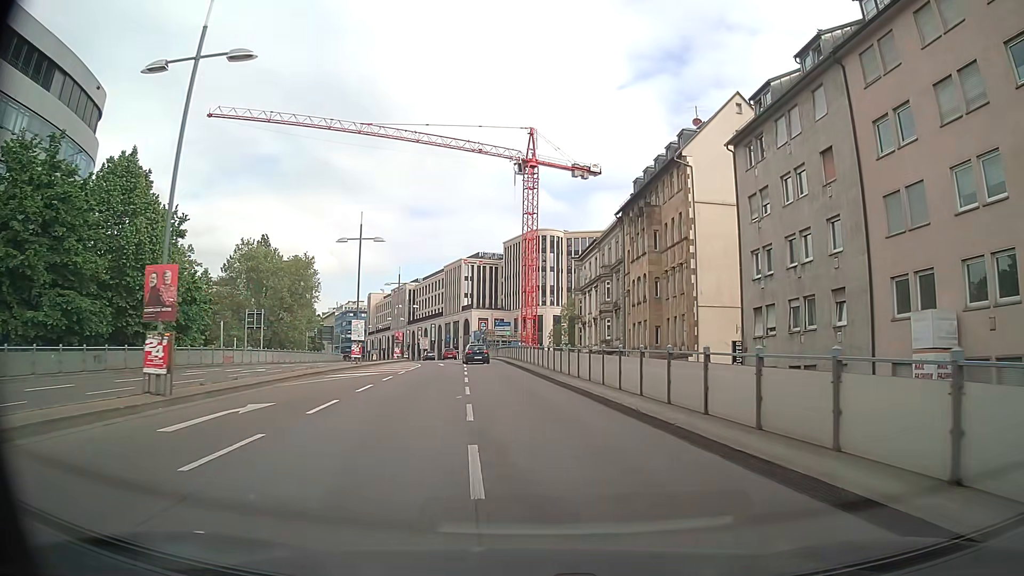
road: primary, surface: asphalt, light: Day
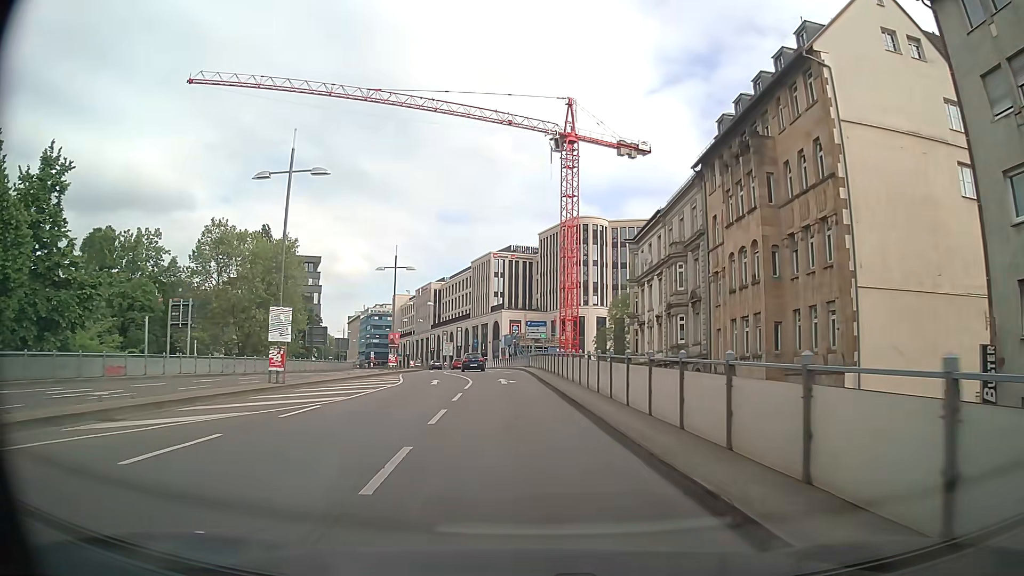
(-0.6, +18.1) m; -4°
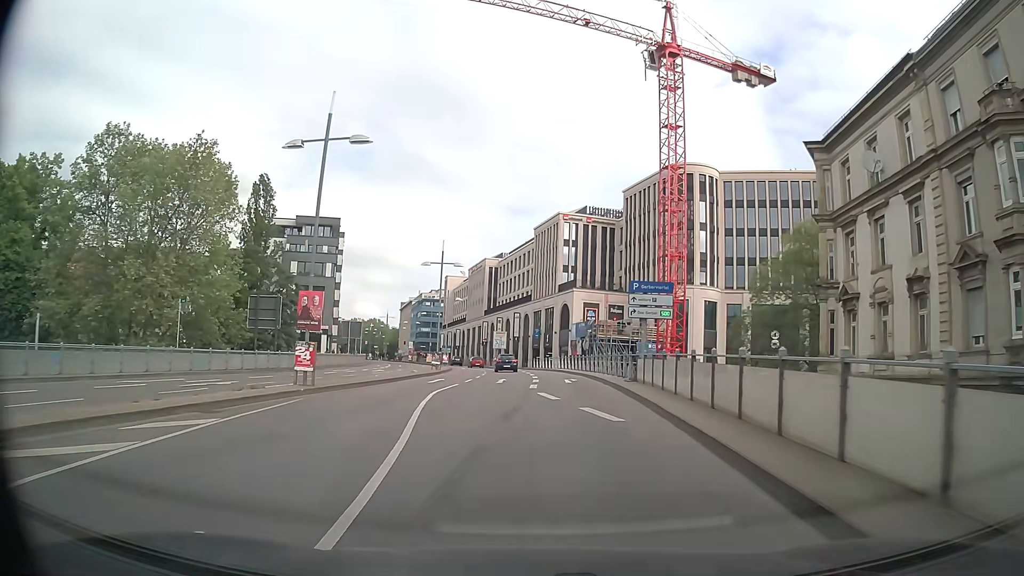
(-1.0, +30.7) m; -5°
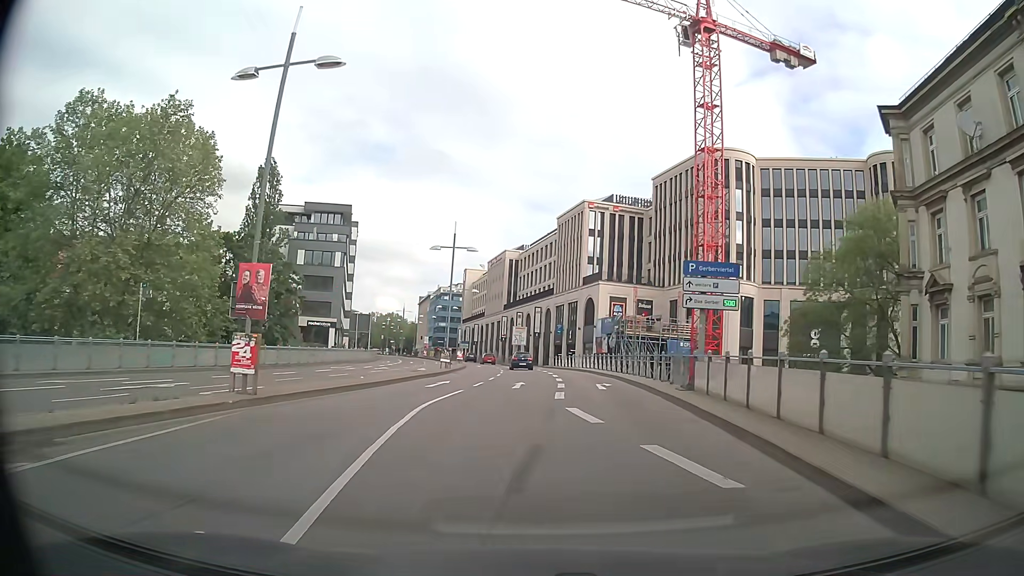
(-0.1, +6.0) m; -2°
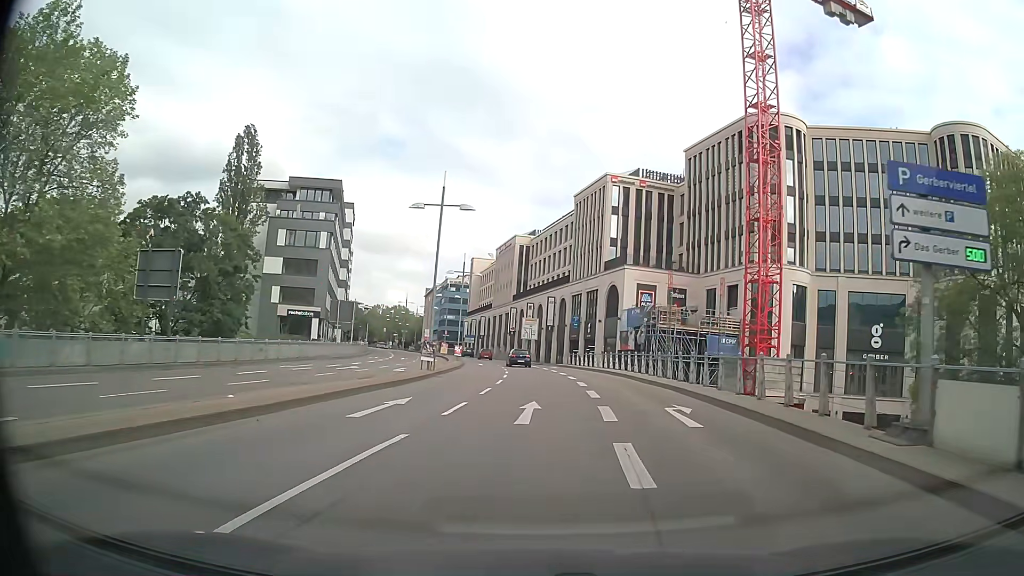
(-0.2, +11.8) m; -1°
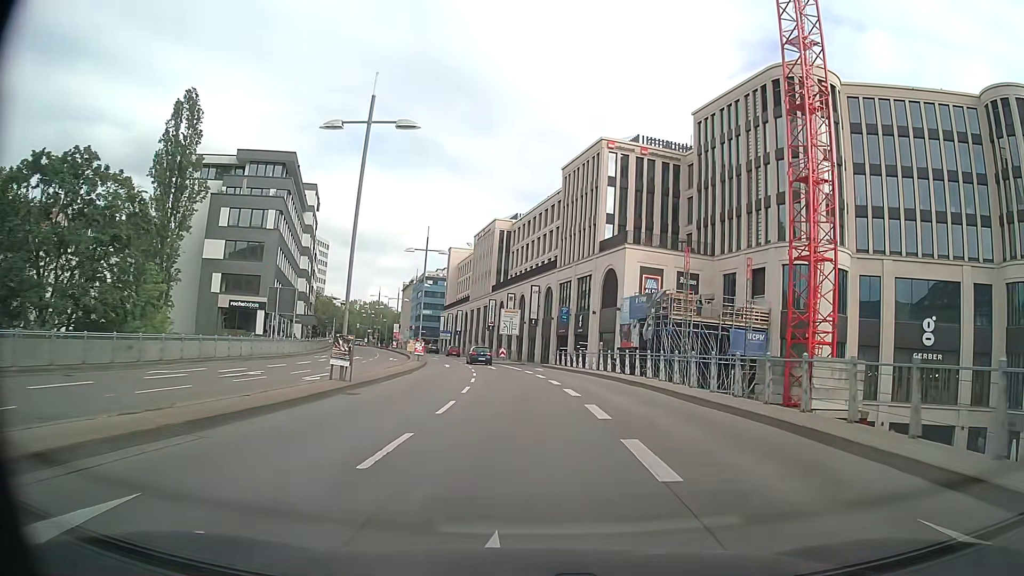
(+0.2, +11.9) m; +1°
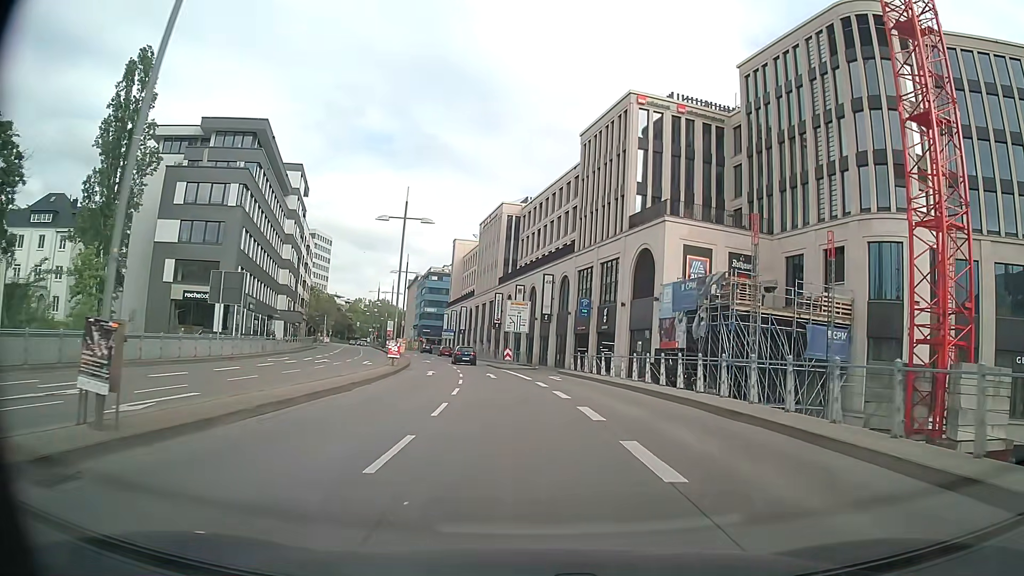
(+0.1, +12.1) m; 0°
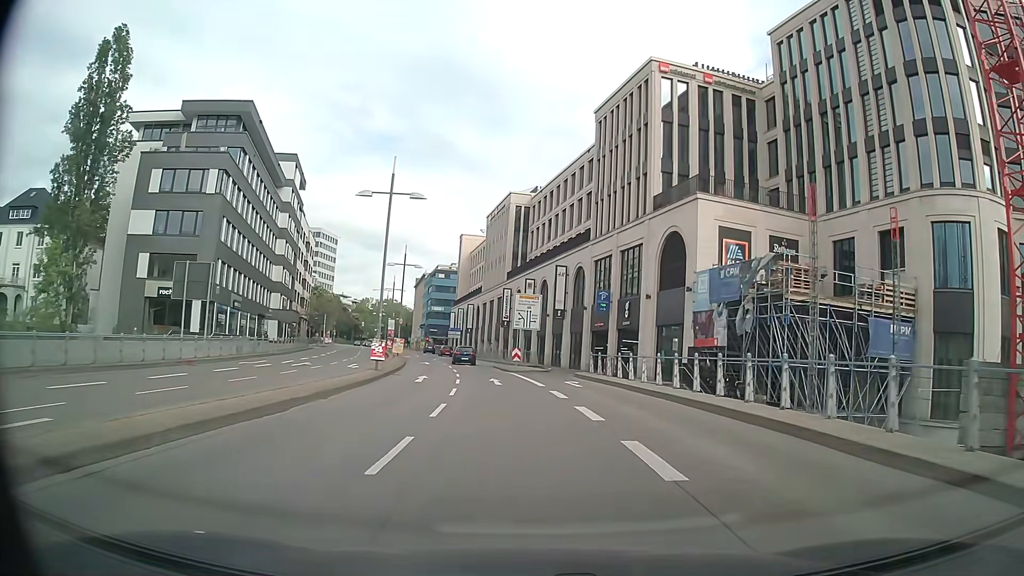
(0.0, +6.1) m; -1°
